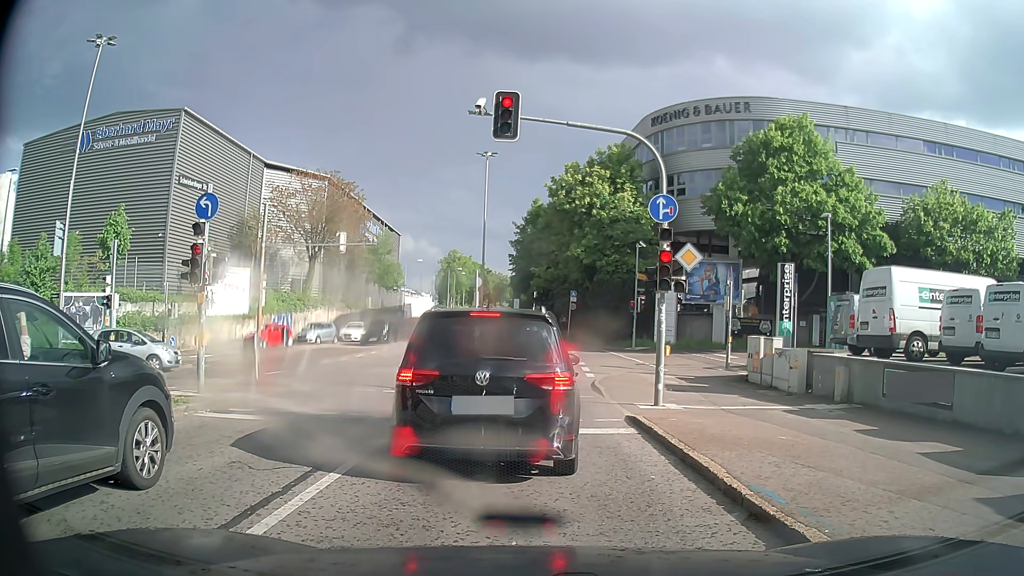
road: secondary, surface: asphalt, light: Day
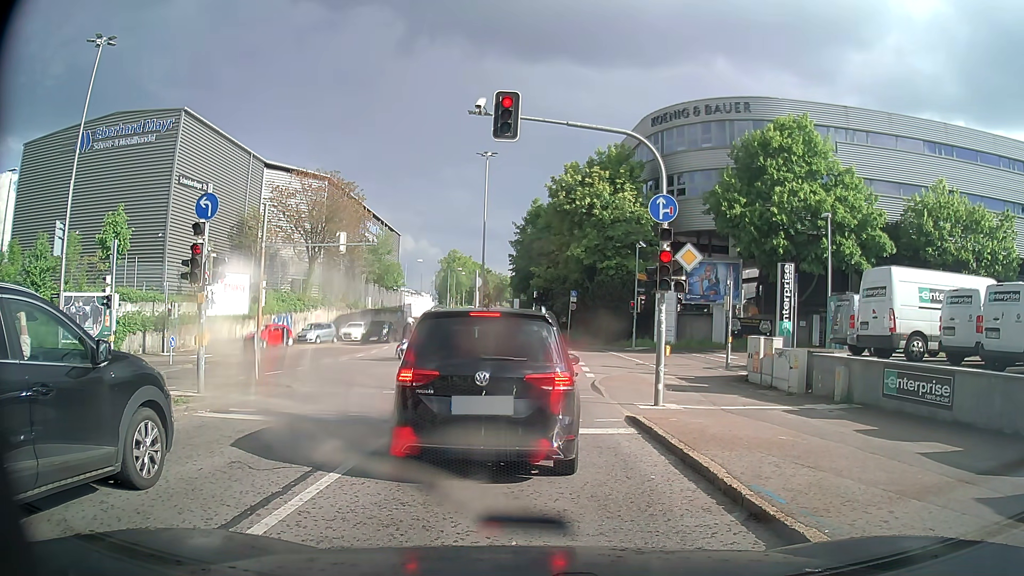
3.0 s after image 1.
(0.0, 0.0) m; 0°
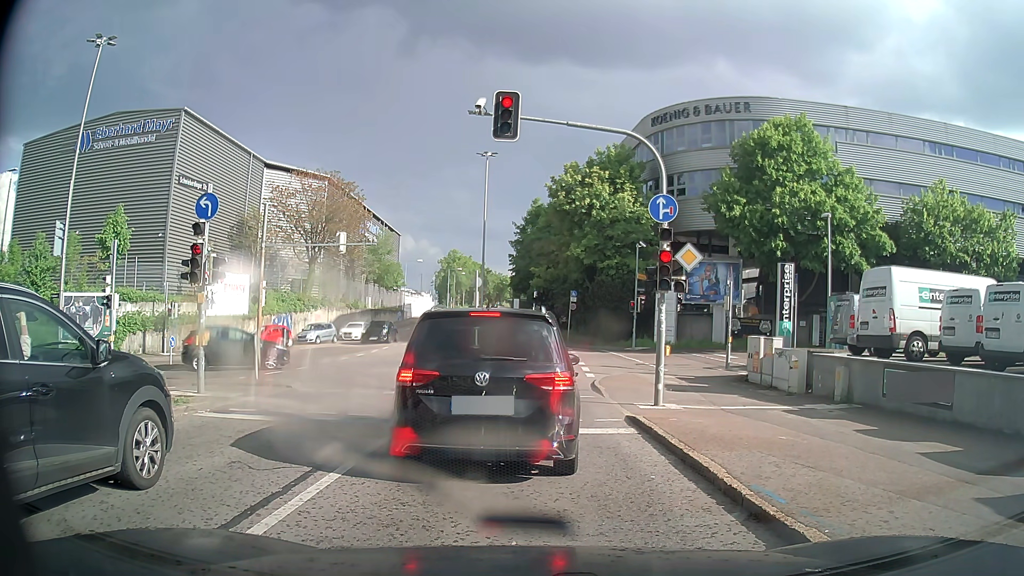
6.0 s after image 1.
(0.0, 0.0) m; 0°
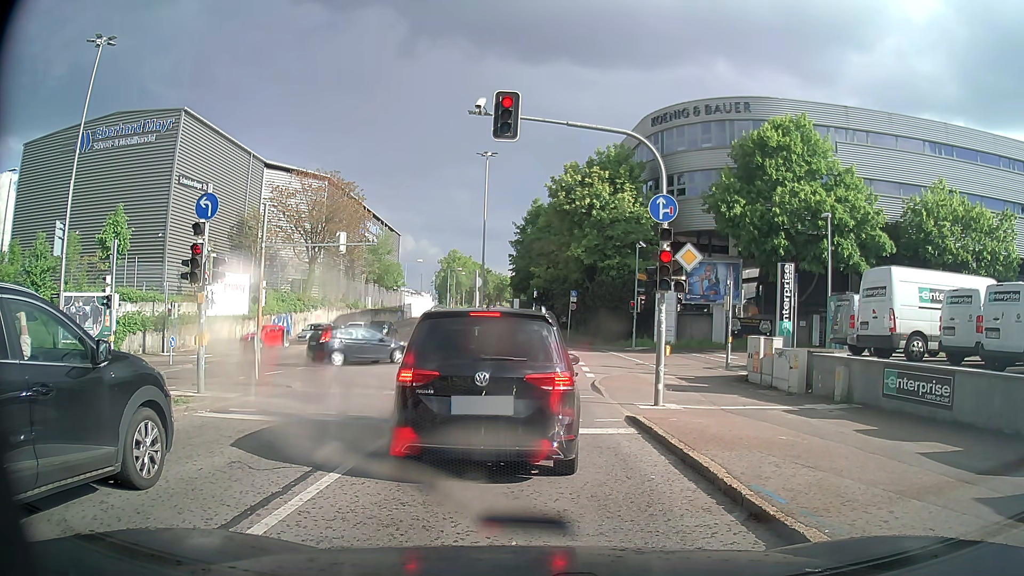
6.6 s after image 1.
(0.0, 0.0) m; 0°
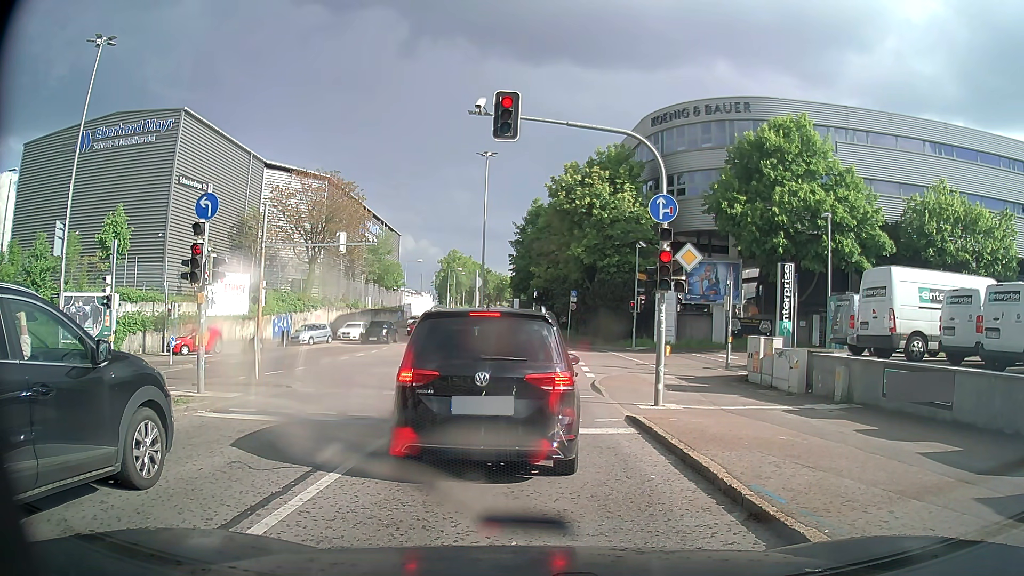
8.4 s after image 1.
(0.0, 0.0) m; 0°
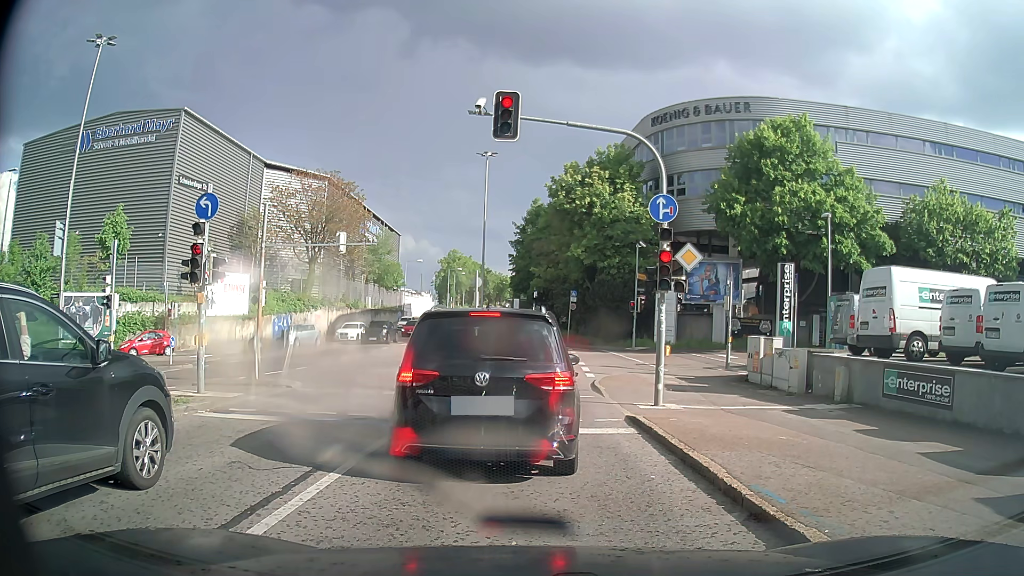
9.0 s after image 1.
(0.0, 0.0) m; 0°
(0, +10) (0, +20) (0, +30) (-1, +40) (-1, +50) (-2, +60) (-3, +70) (-4, +80) (-5, +90) (-6, +100) m
